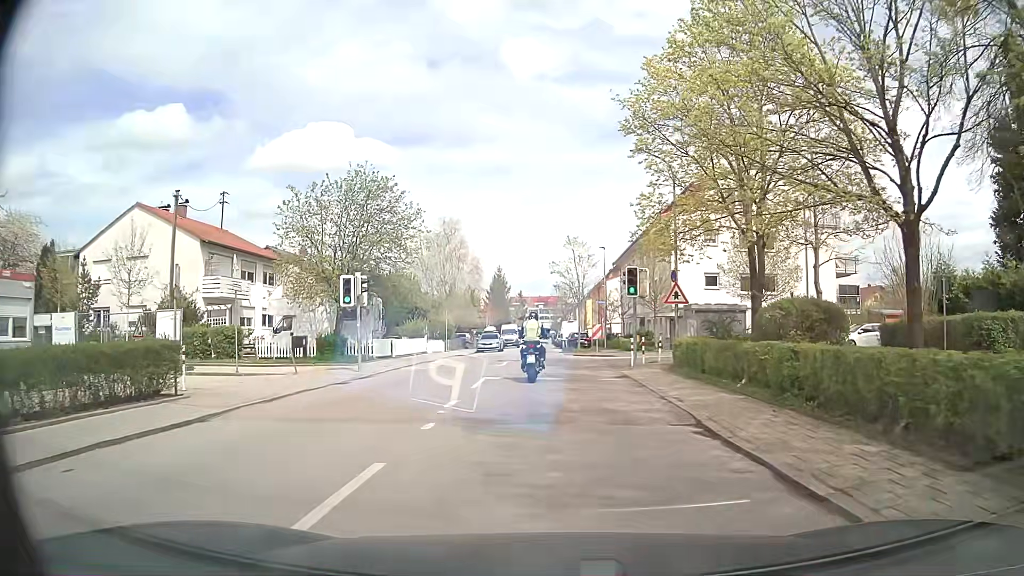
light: Day
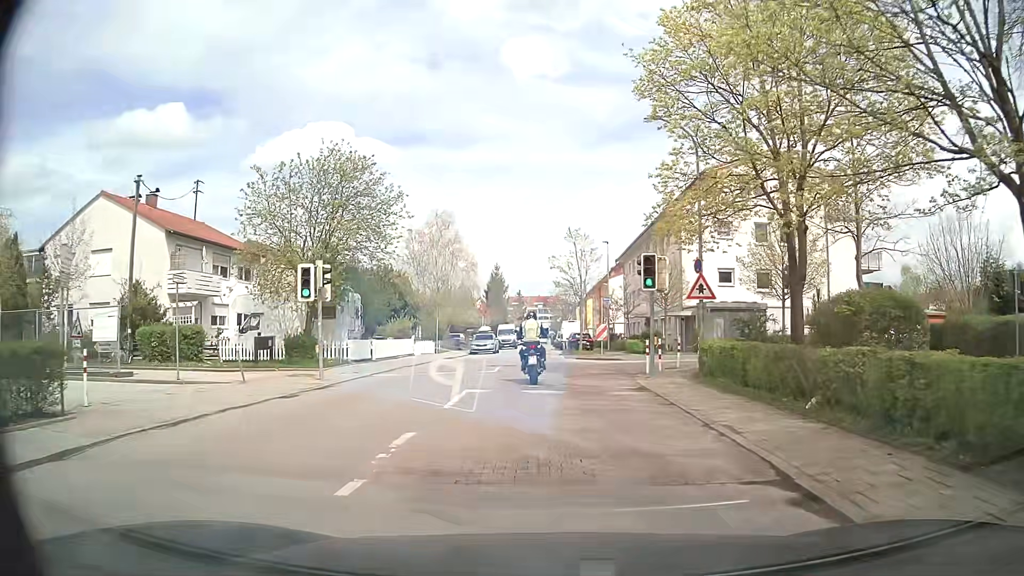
(0.0, +3.8) m; 0°
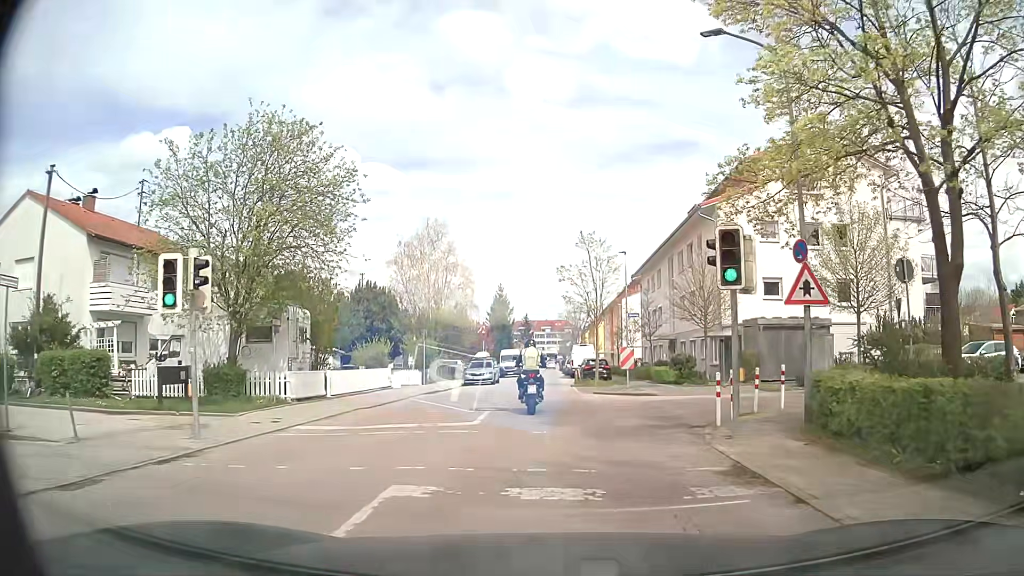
(-0.1, +7.4) m; -1°
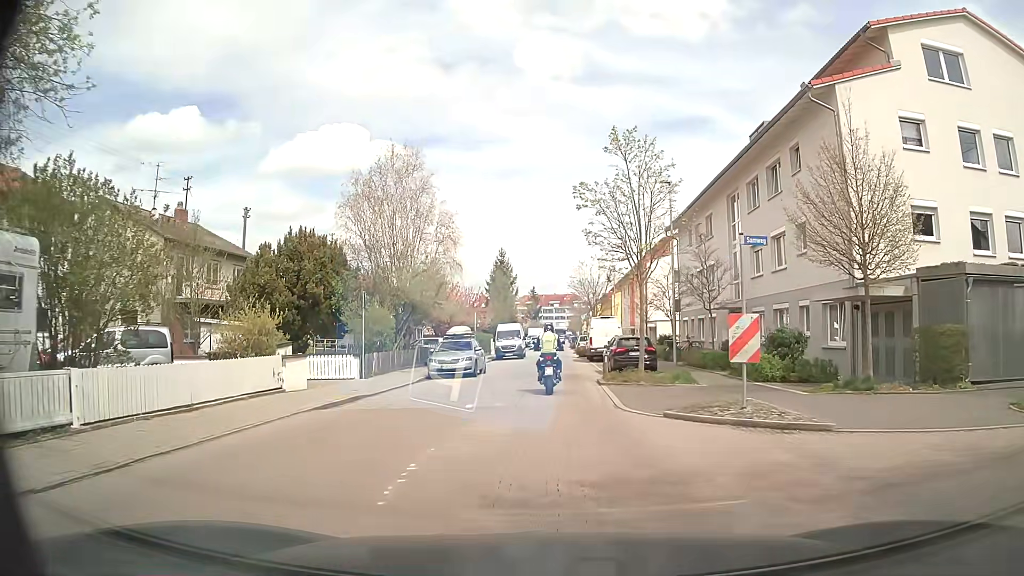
(0.0, +13.8) m; 0°
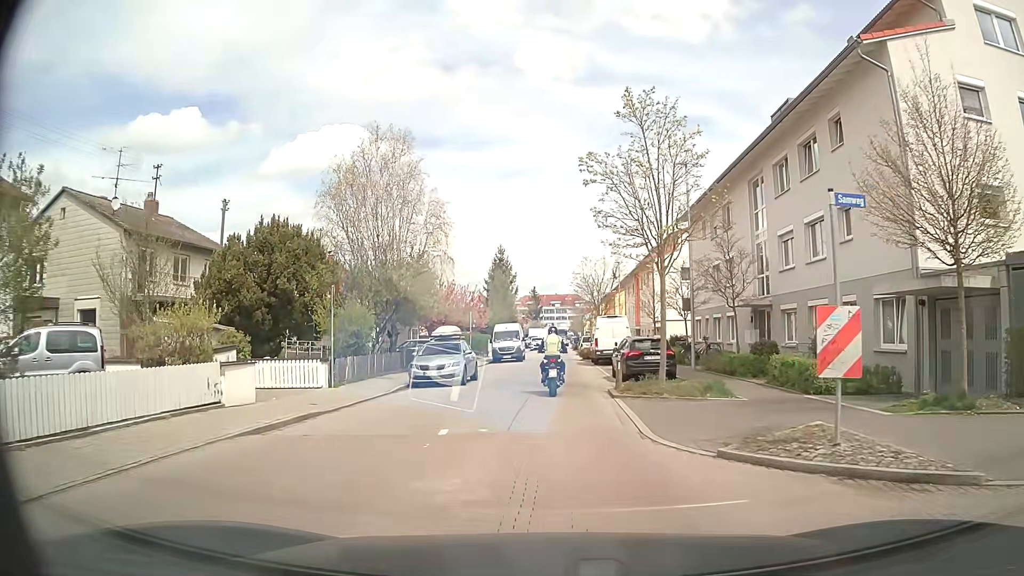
(0.0, +3.6) m; -1°
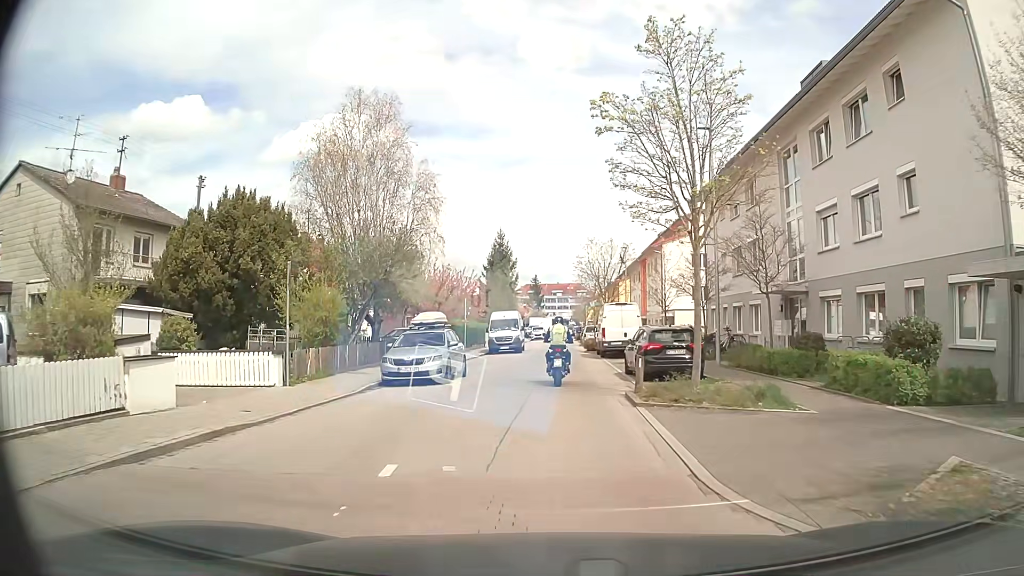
(0.0, +3.7) m; 0°
